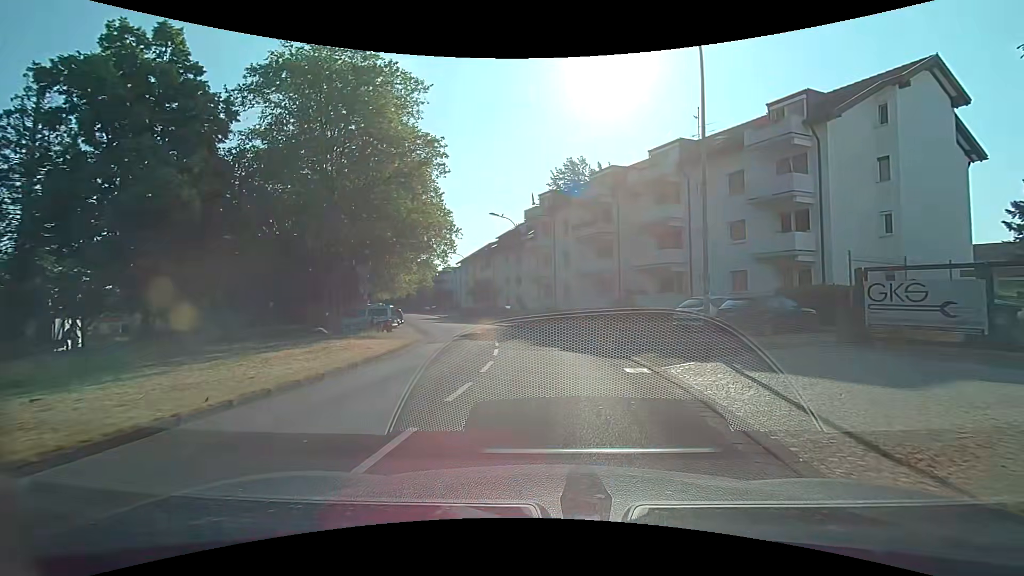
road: residential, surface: asphalt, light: Day
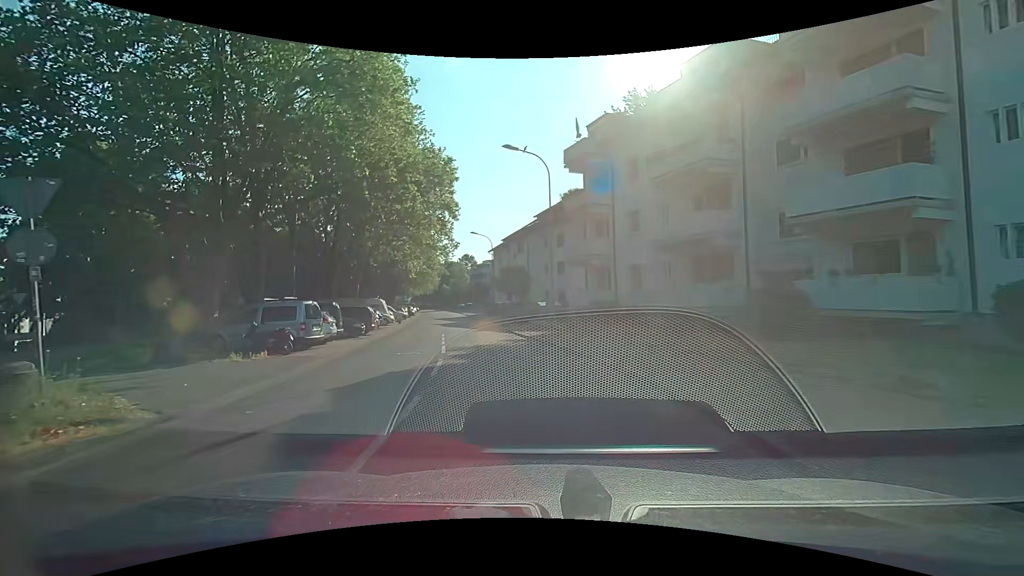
(-0.1, +17.3) m; -7°
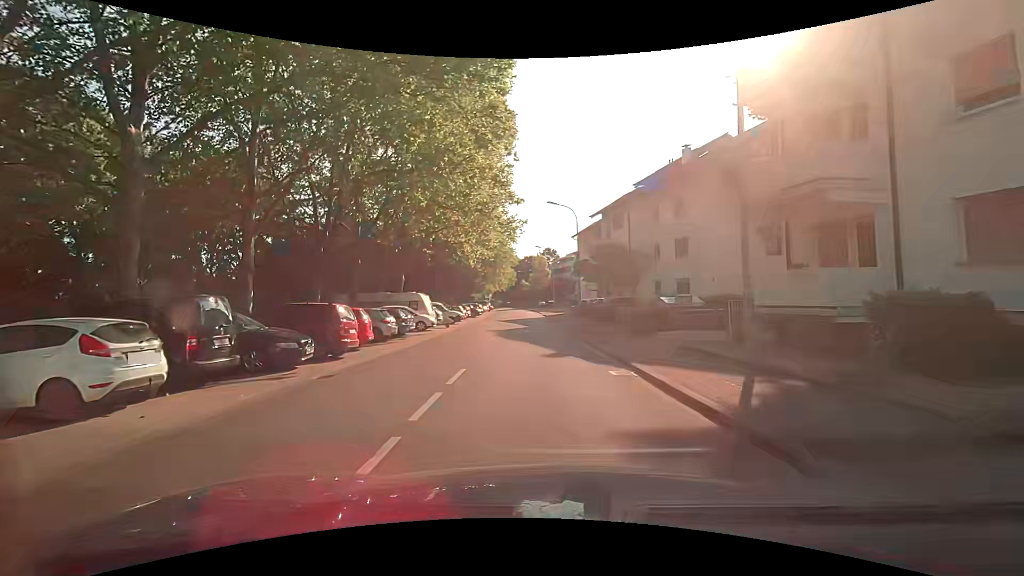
(-1.5, +15.1) m; -10°
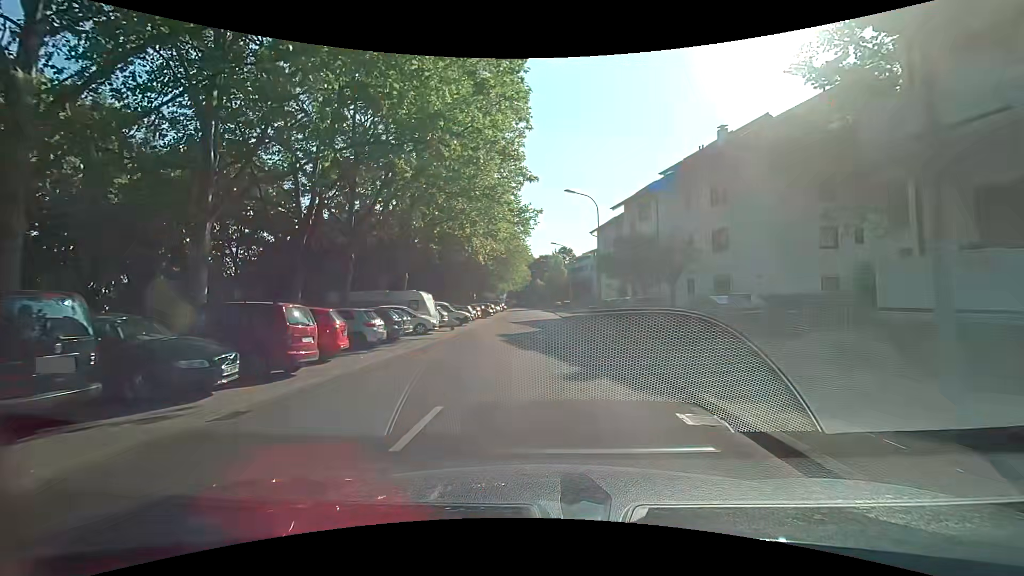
(0.0, +4.0) m; -2°
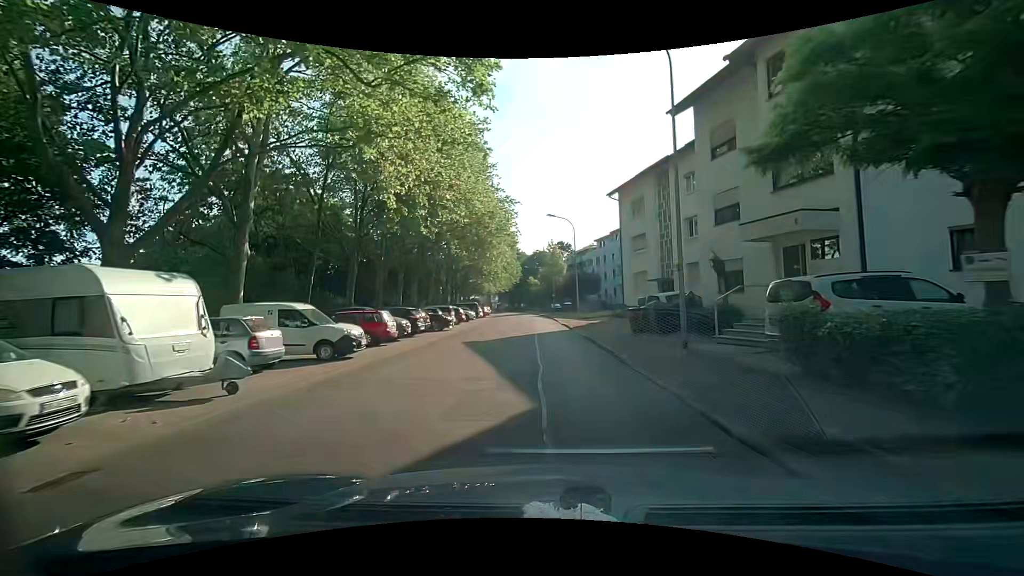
(+0.1, +21.8) m; +2°
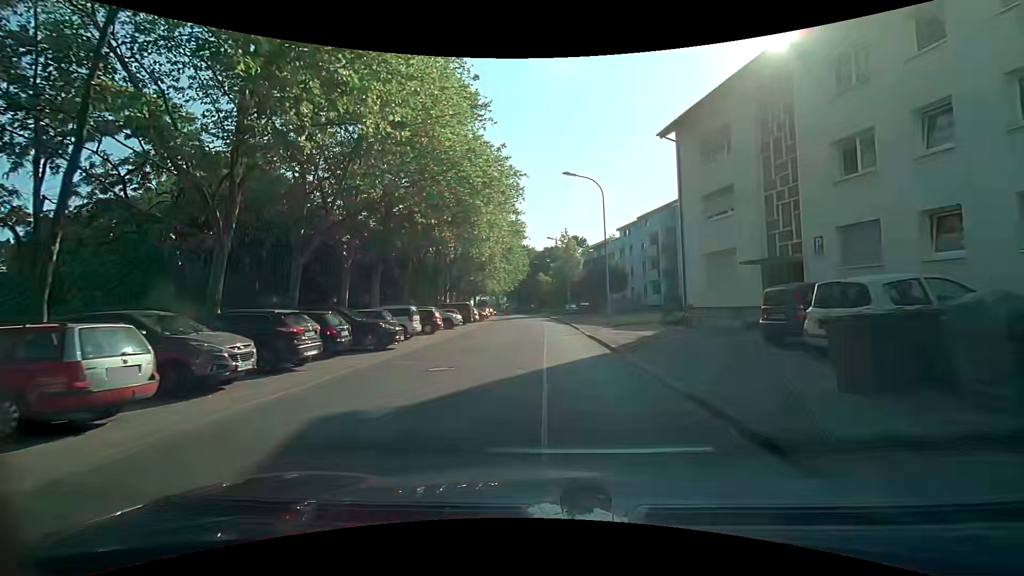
(-0.4, +14.2) m; -2°
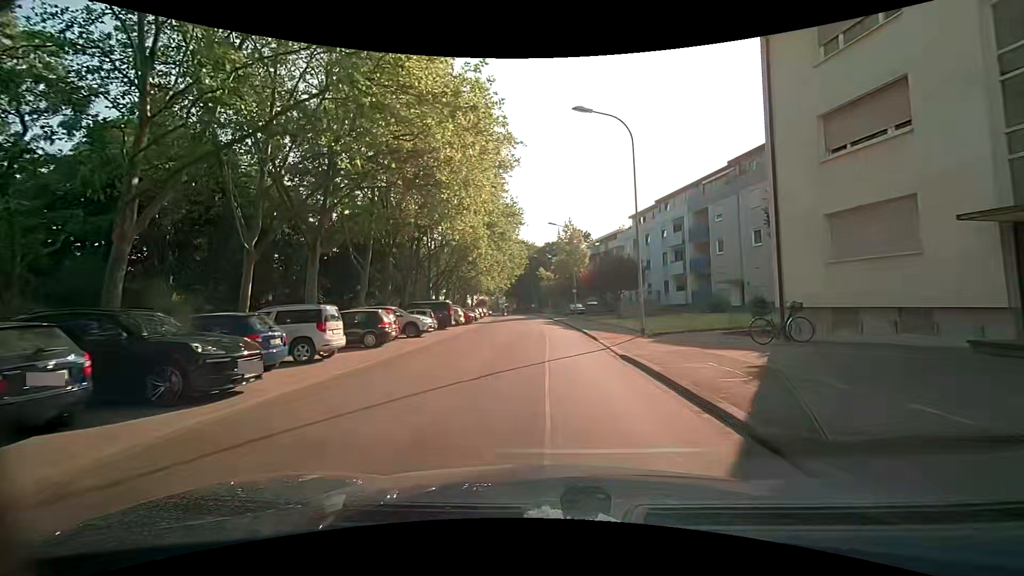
(0.0, +9.9) m; 0°
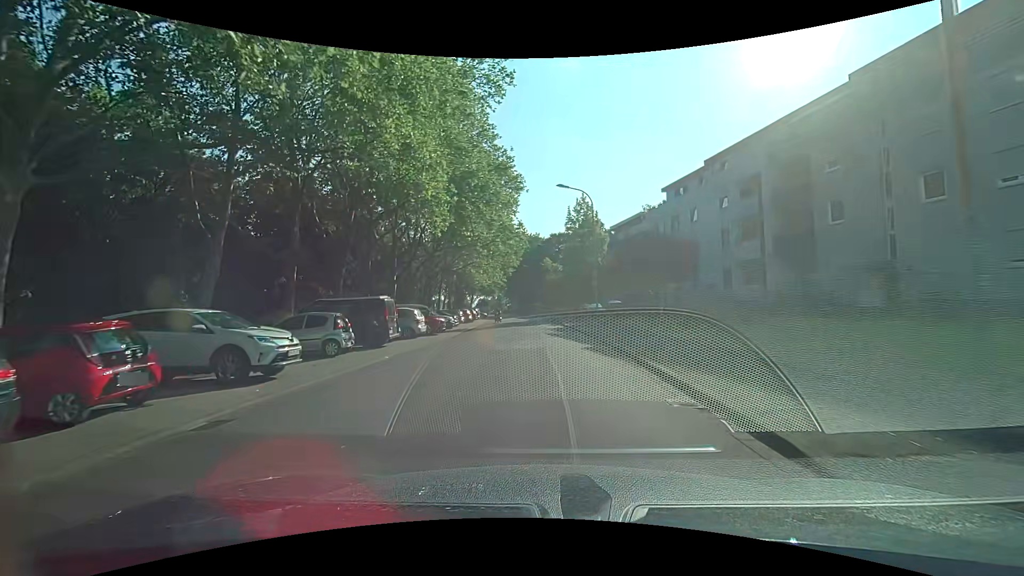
(-0.2, +15.2) m; -1°
(0, +10) (0, +20) (0, +30) (-1, +40) (-1, +50) (-2, +60) (-3, +70) (-4, +80) (-5, +90) (-6, +100) m
